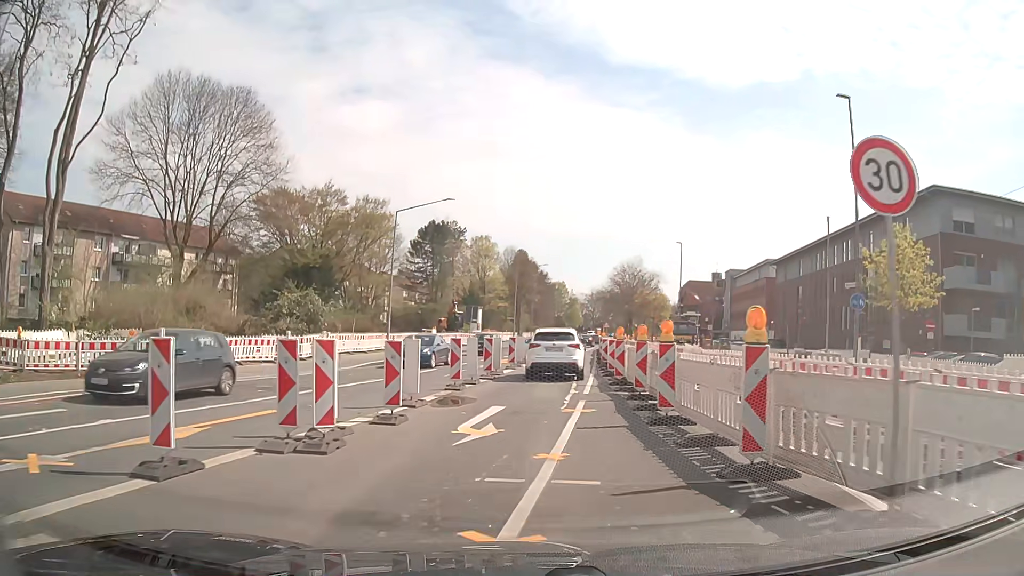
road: secondary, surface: asphalt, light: Day
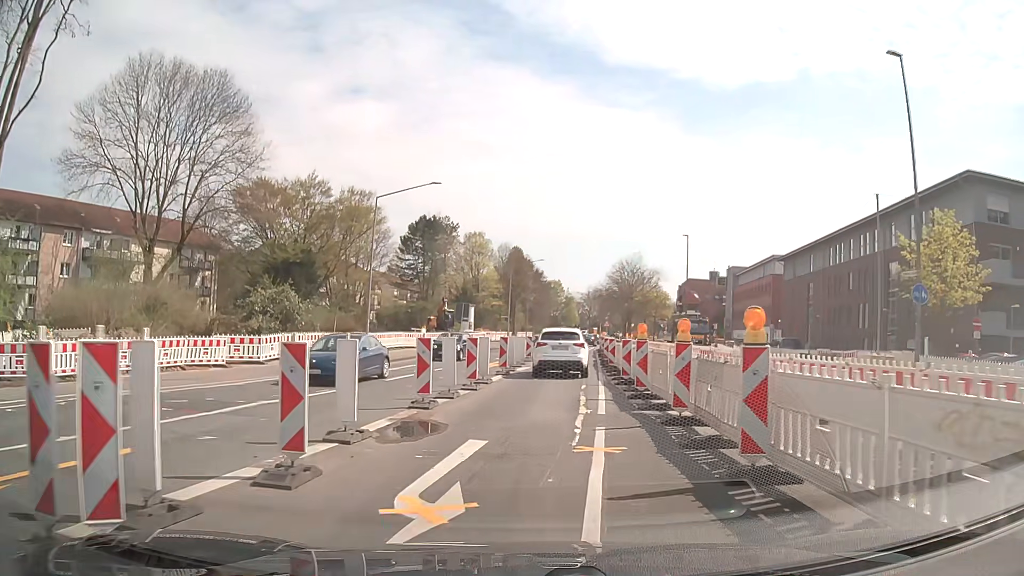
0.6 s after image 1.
(-0.1, +4.6) m; -1°
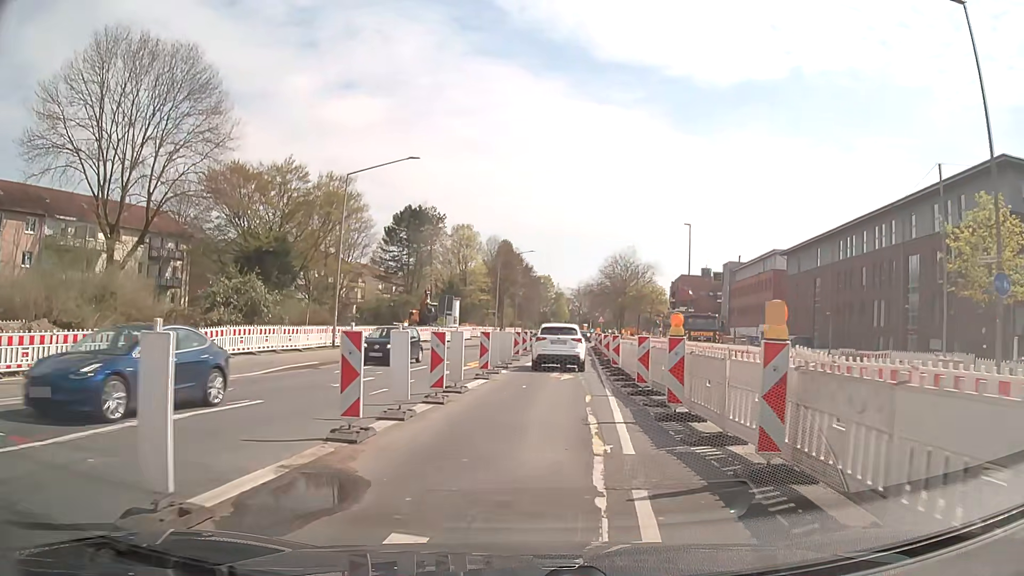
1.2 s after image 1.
(+0.1, +4.6) m; +2°
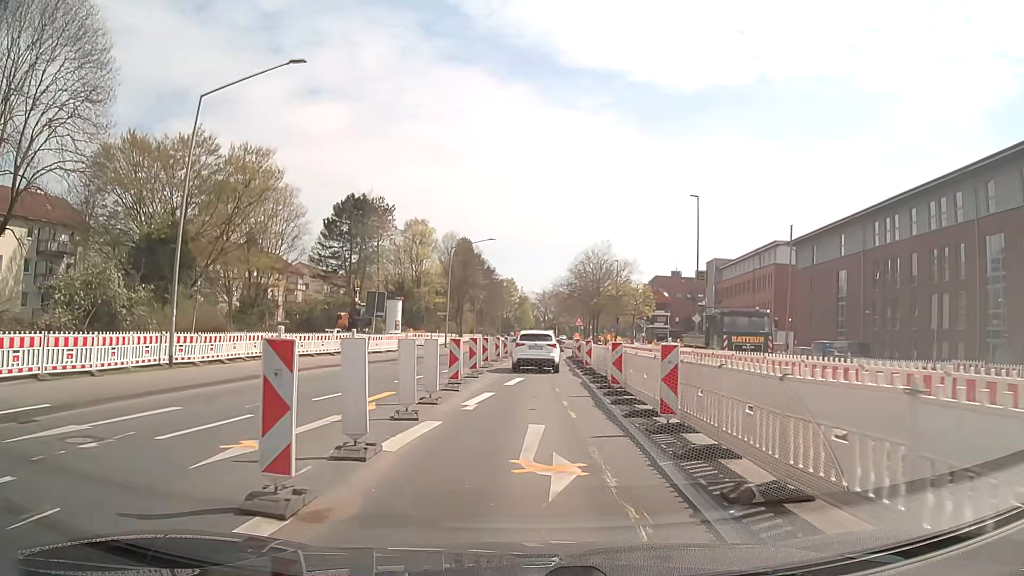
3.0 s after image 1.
(+0.3, +13.7) m; +3°
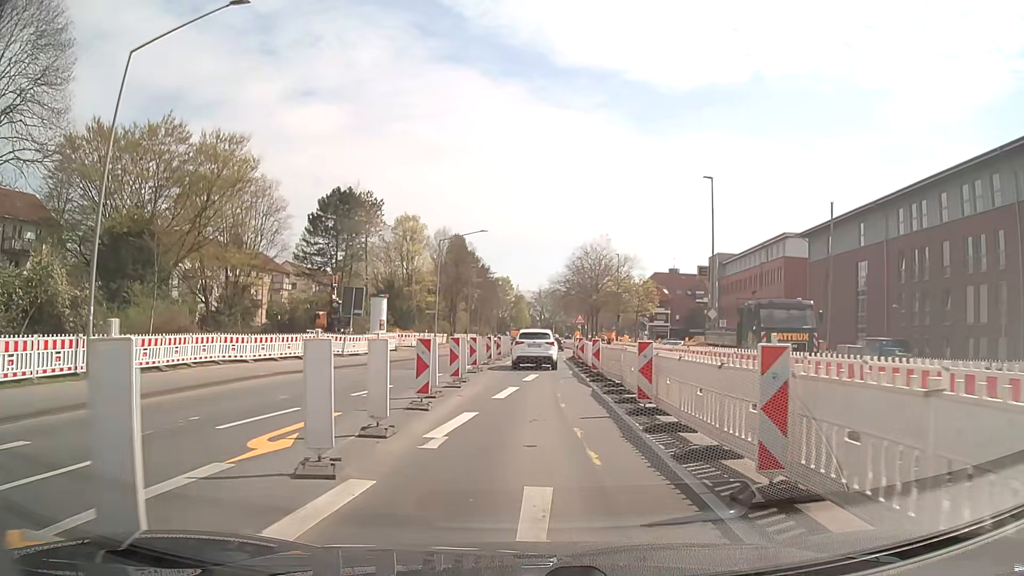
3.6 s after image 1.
(0.0, +4.6) m; +1°
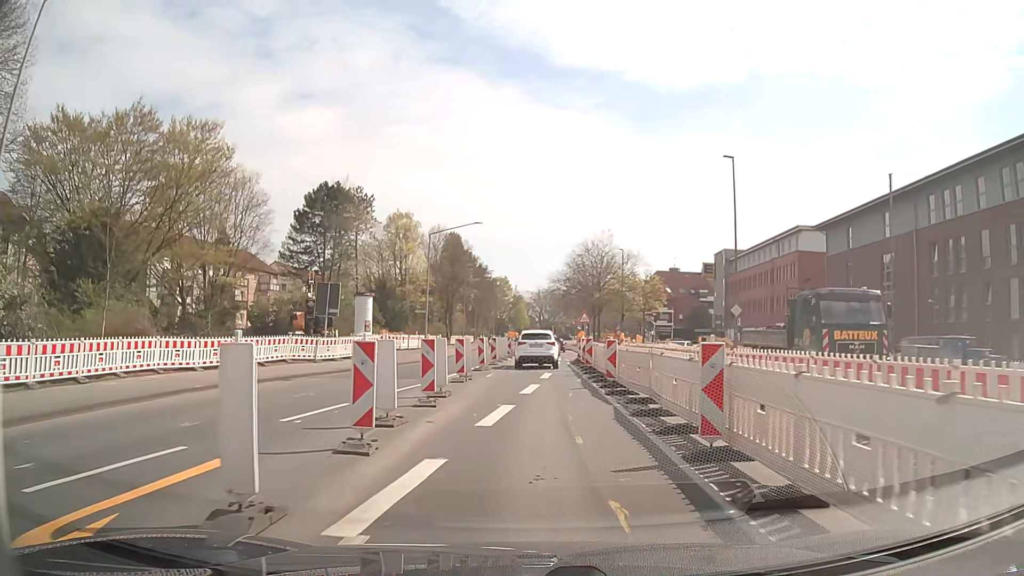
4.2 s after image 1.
(0.0, +4.6) m; -1°
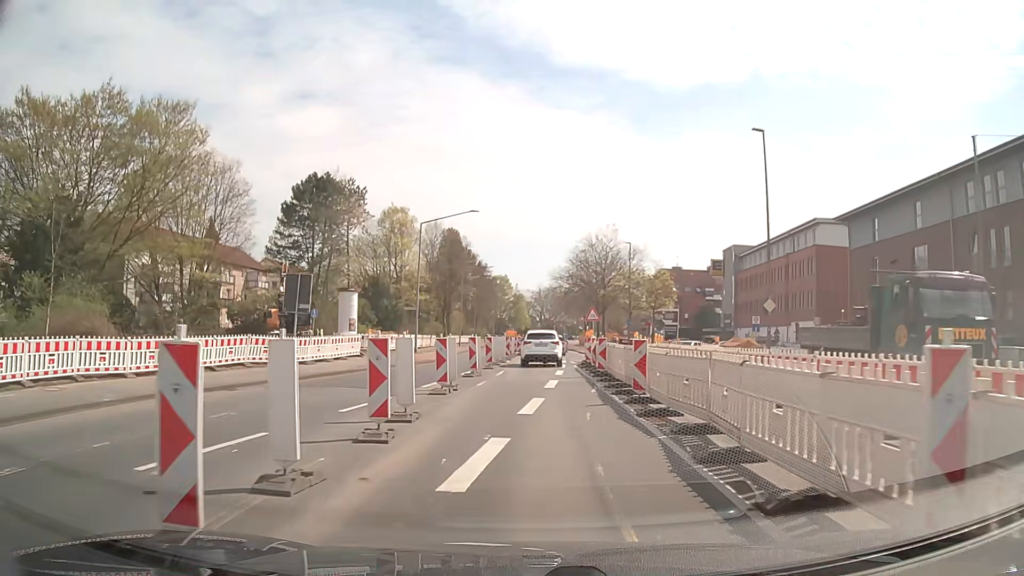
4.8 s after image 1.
(0.0, +4.6) m; 0°
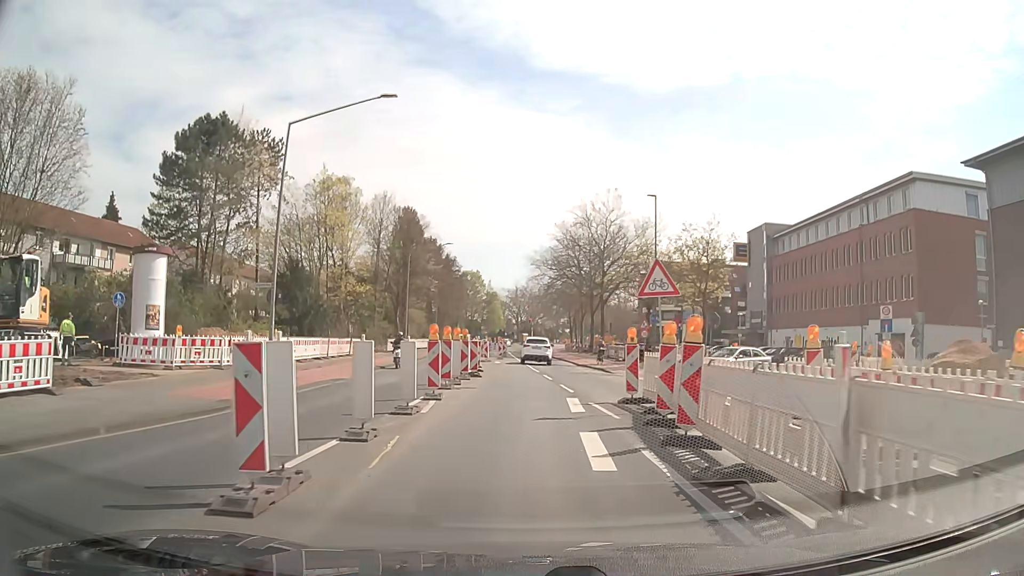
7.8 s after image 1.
(+0.3, +22.8) m; +2°
